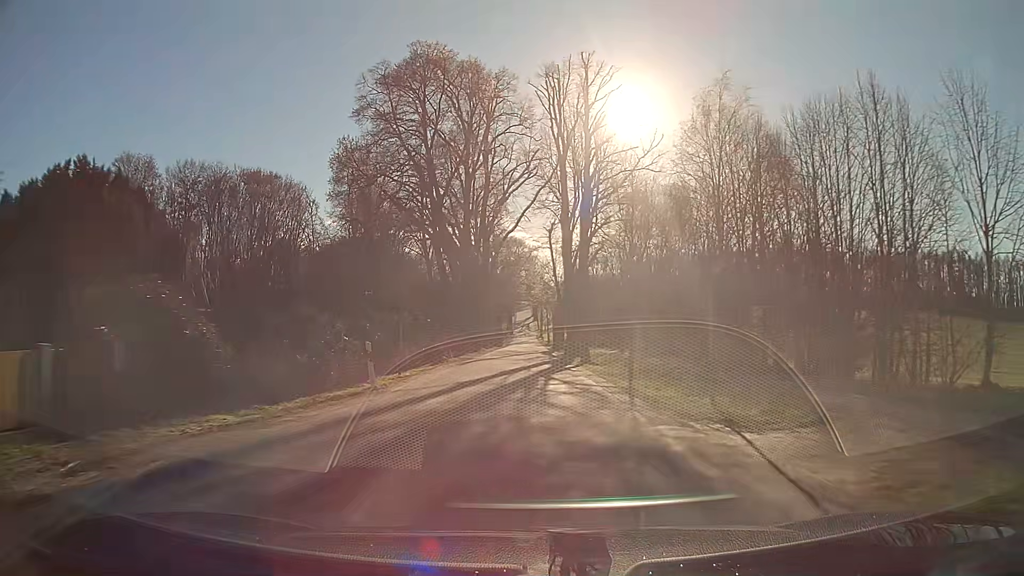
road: secondary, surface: asphalt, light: Day
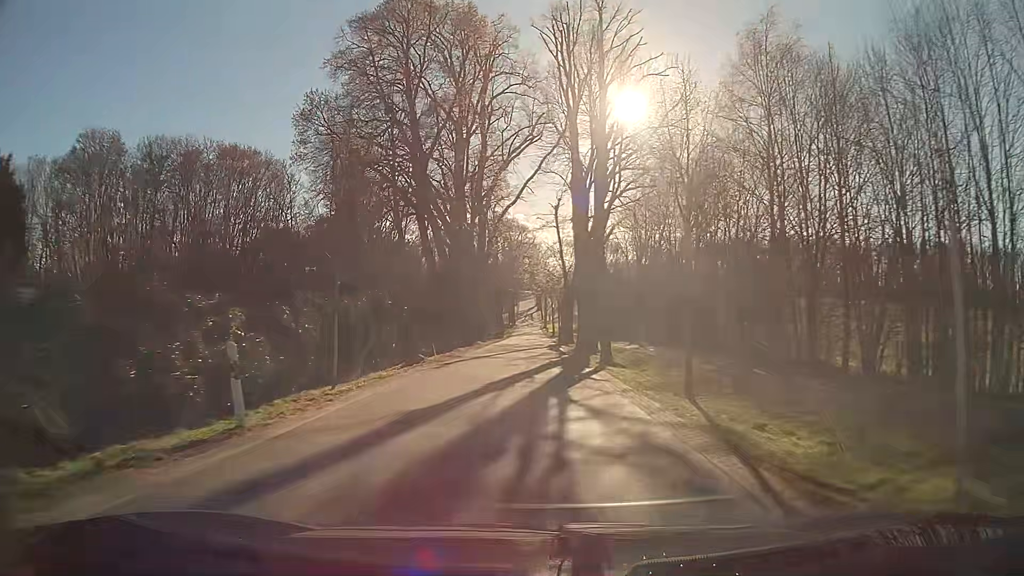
(0.0, +7.8) m; 0°
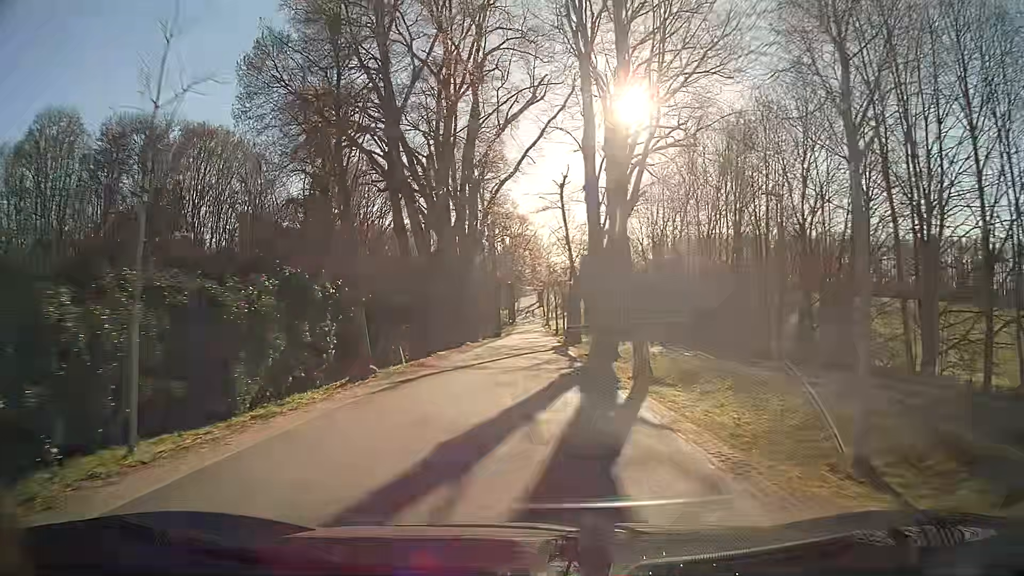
(0.0, +7.9) m; 0°
